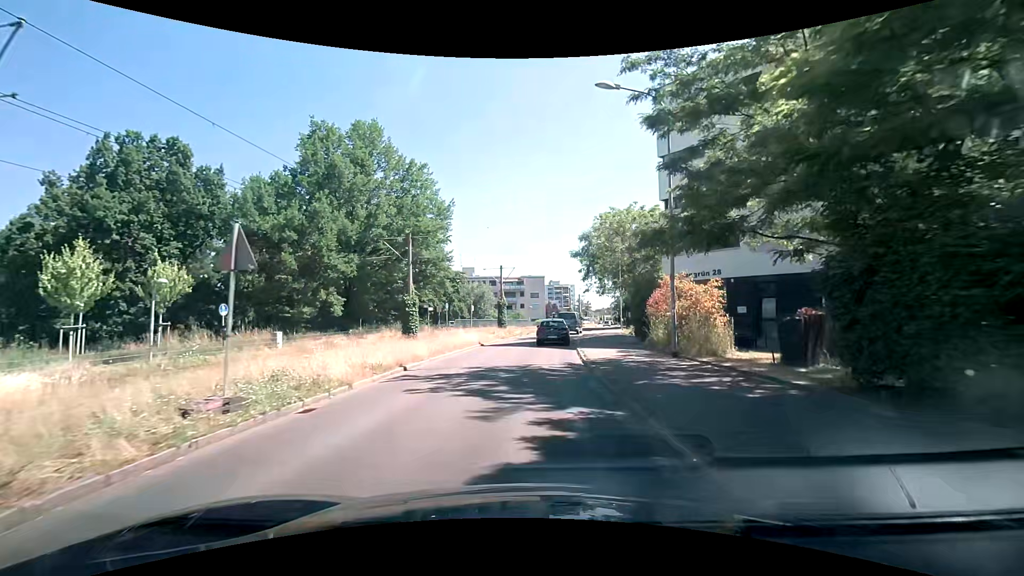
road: residential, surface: asphalt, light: Day
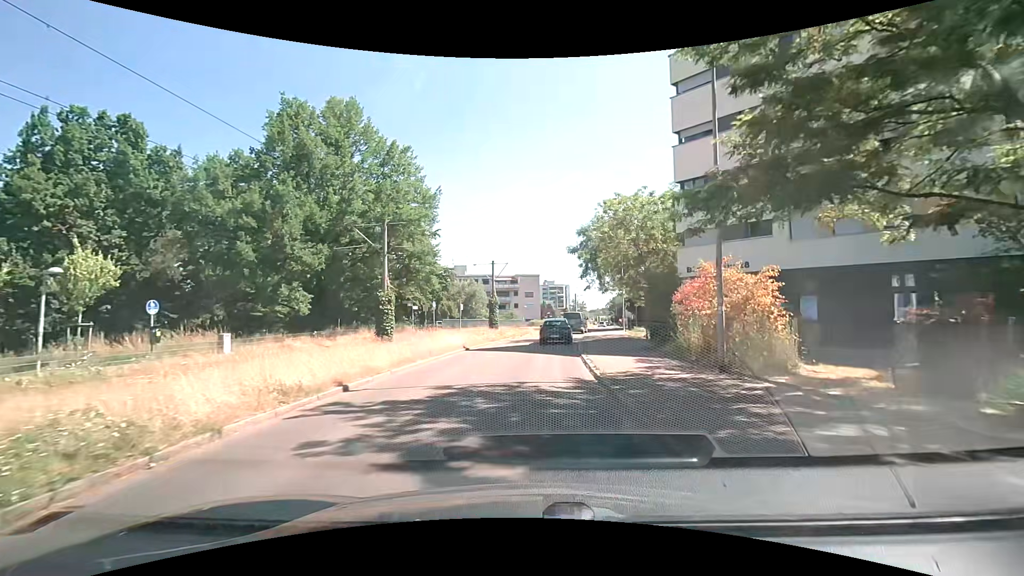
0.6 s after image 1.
(+0.1, +4.5) m; +2°
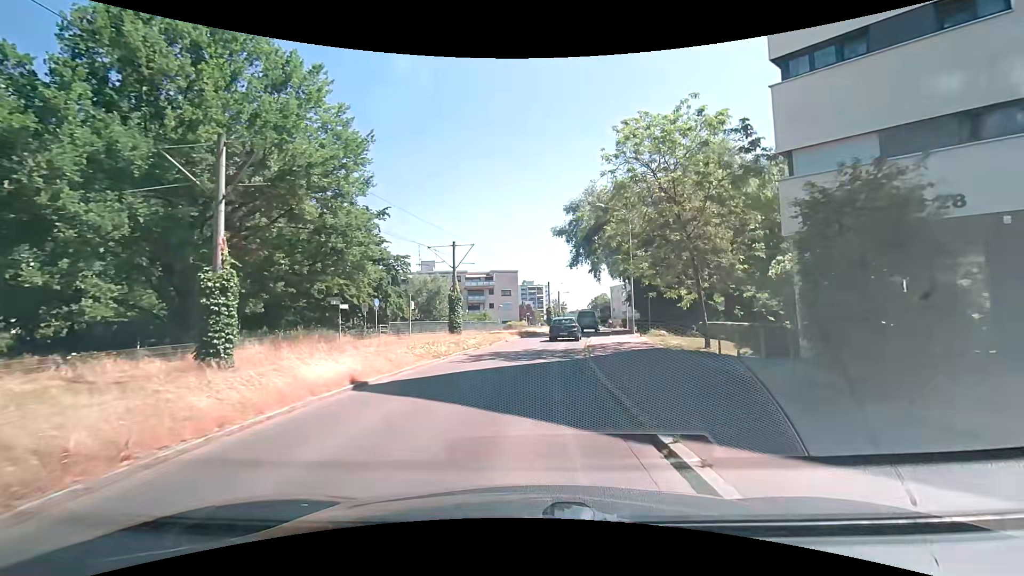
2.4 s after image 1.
(+0.2, +13.5) m; +1°
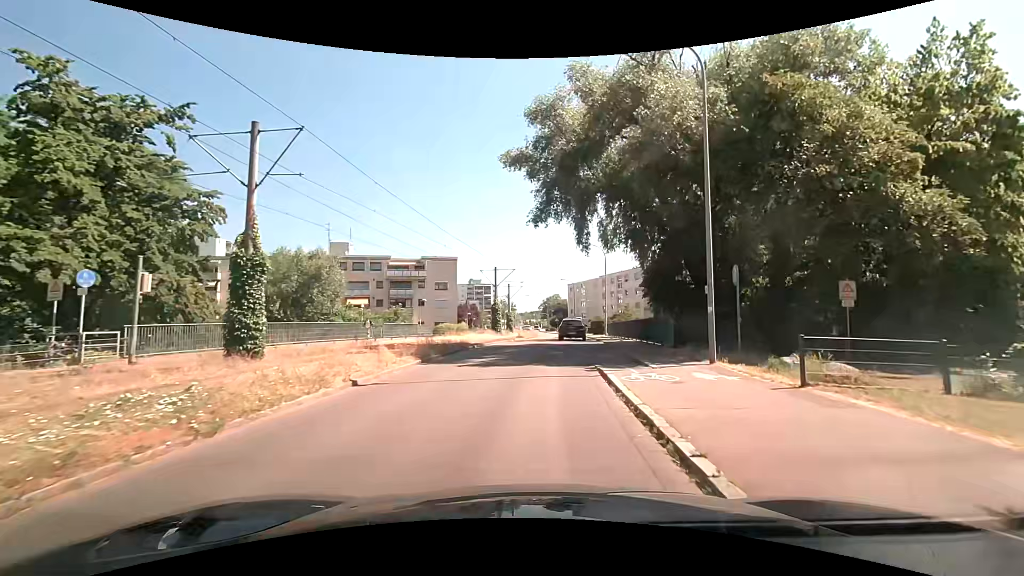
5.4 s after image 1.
(+1.3, +22.3) m; +7°
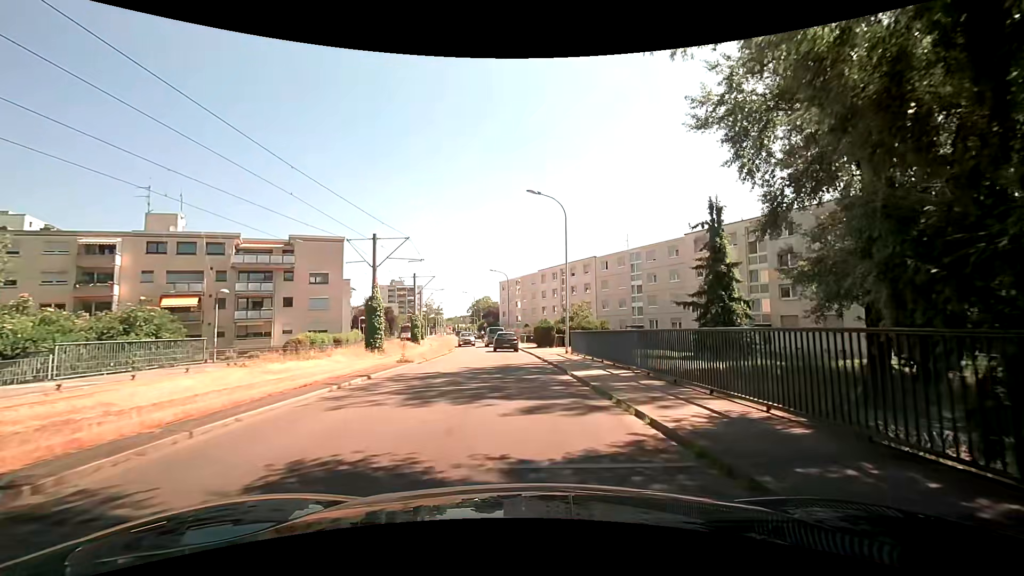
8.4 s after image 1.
(+1.2, +21.8) m; +7°
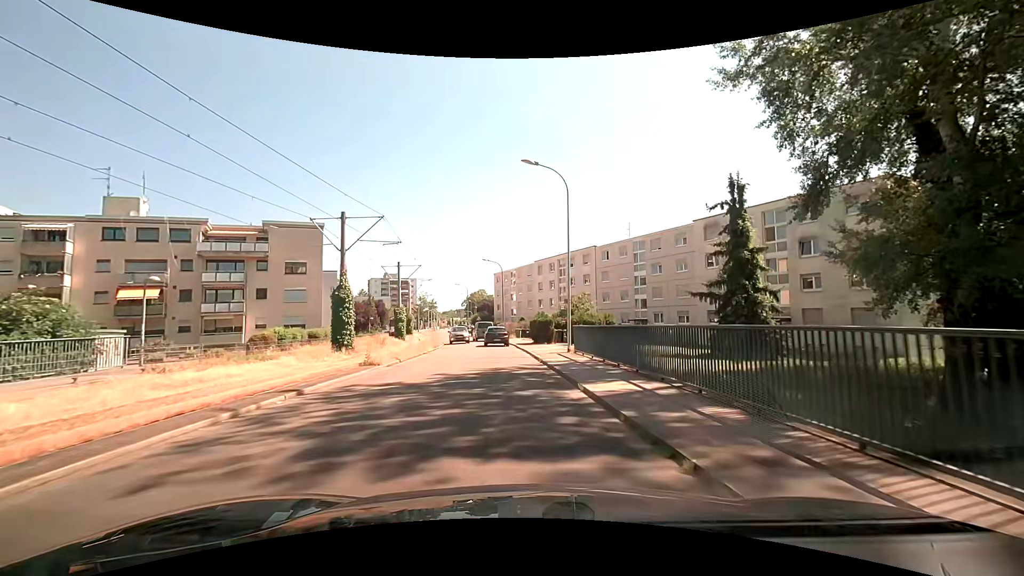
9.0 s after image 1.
(0.0, +4.3) m; 0°
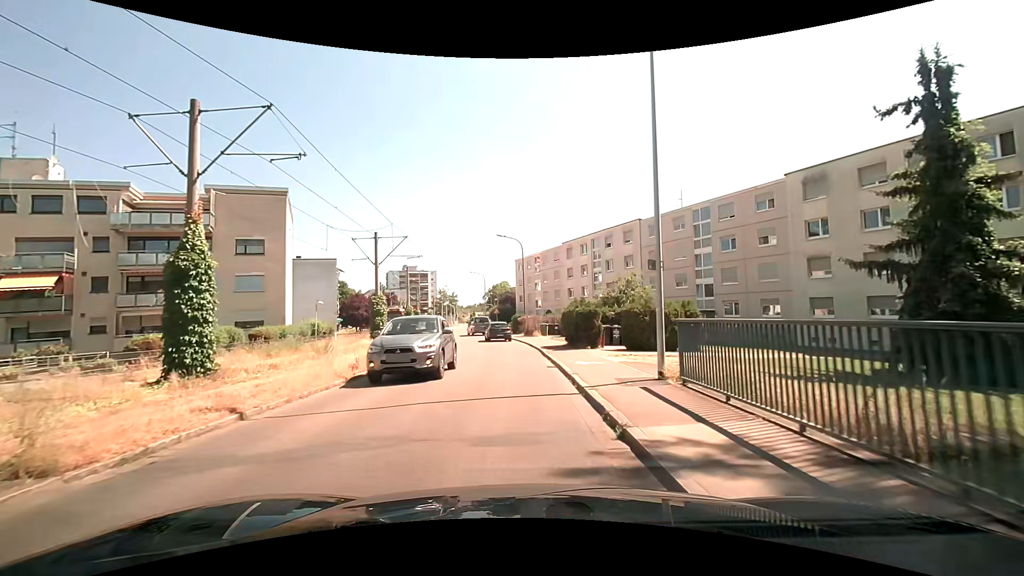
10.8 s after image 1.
(+0.1, +13.0) m; -2°
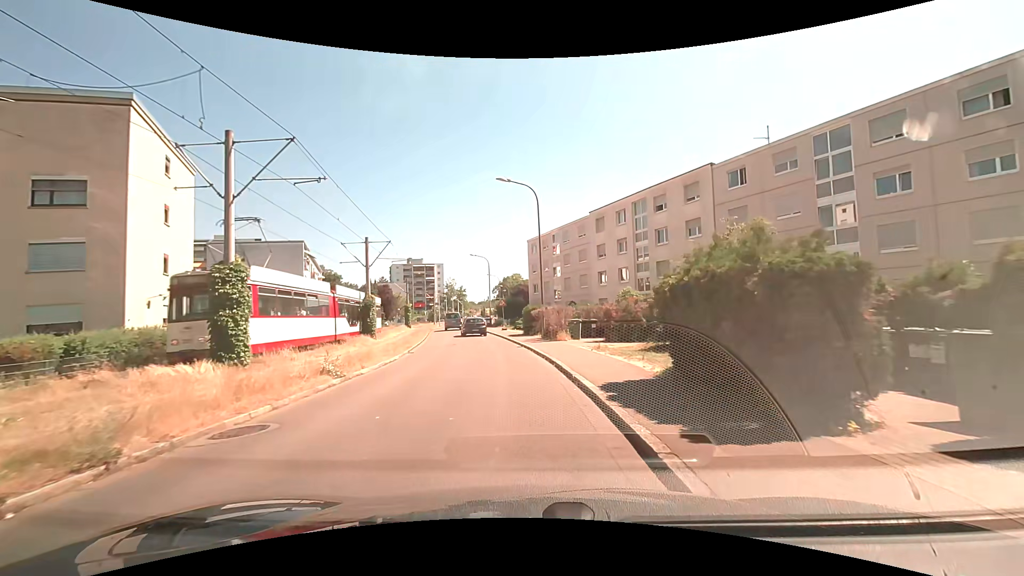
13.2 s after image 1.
(-0.3, +17.0) m; -1°
(0, +10) (-1, +20) (-2, +30) (-4, +40) (-6, +50) (-7, +59) (-9, +69) (-9, +79) (-9, +89) (-9, +99) m
